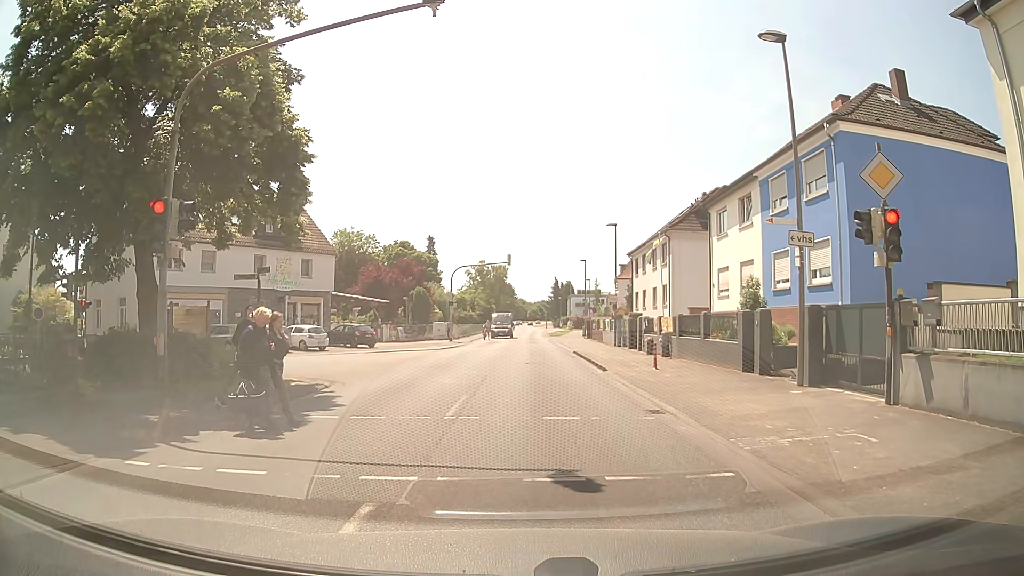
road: secondary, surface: asphalt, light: Day
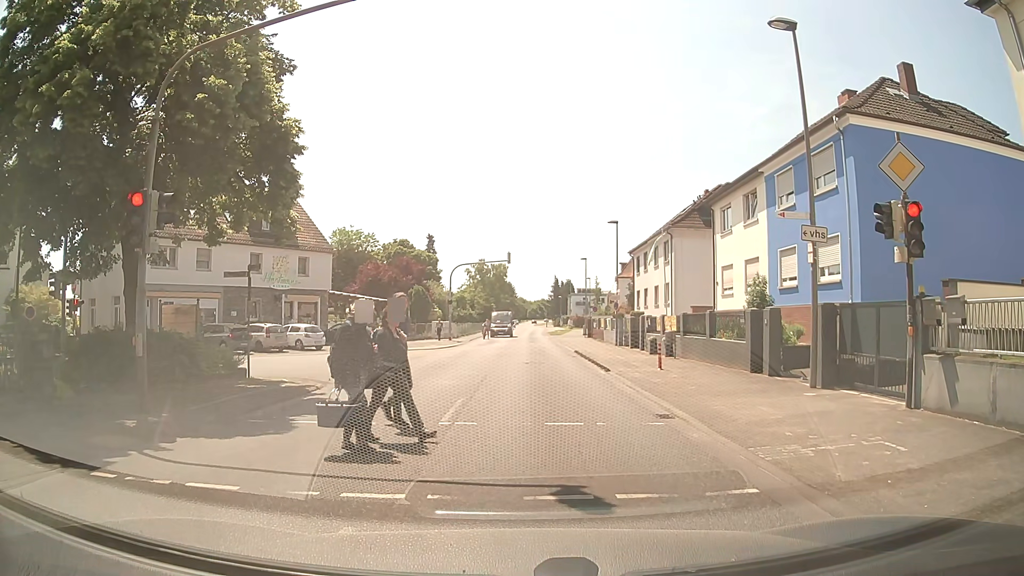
(0.0, +0.7) m; 0°
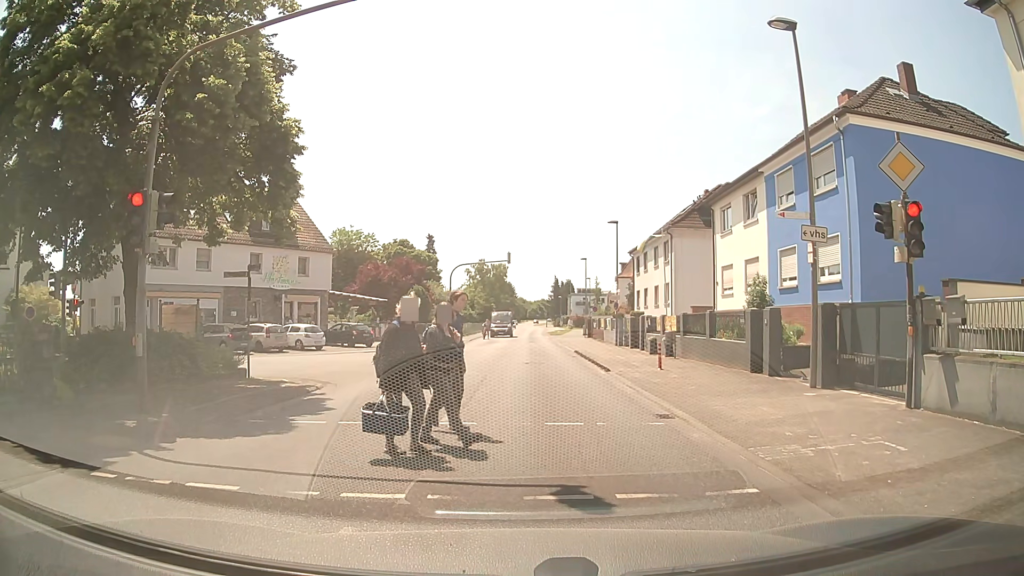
(0.0, 0.0) m; 0°
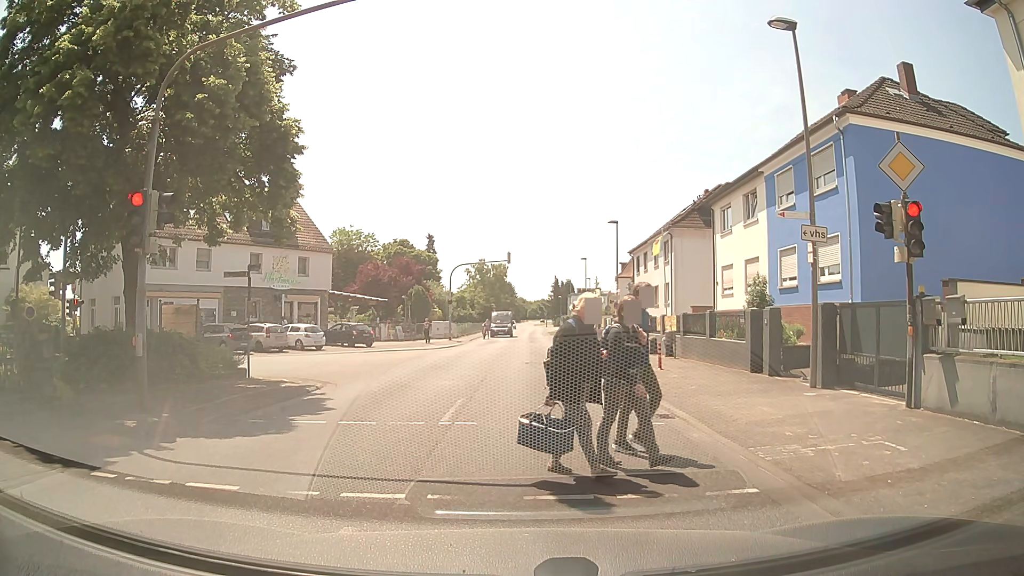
(0.0, 0.0) m; 0°
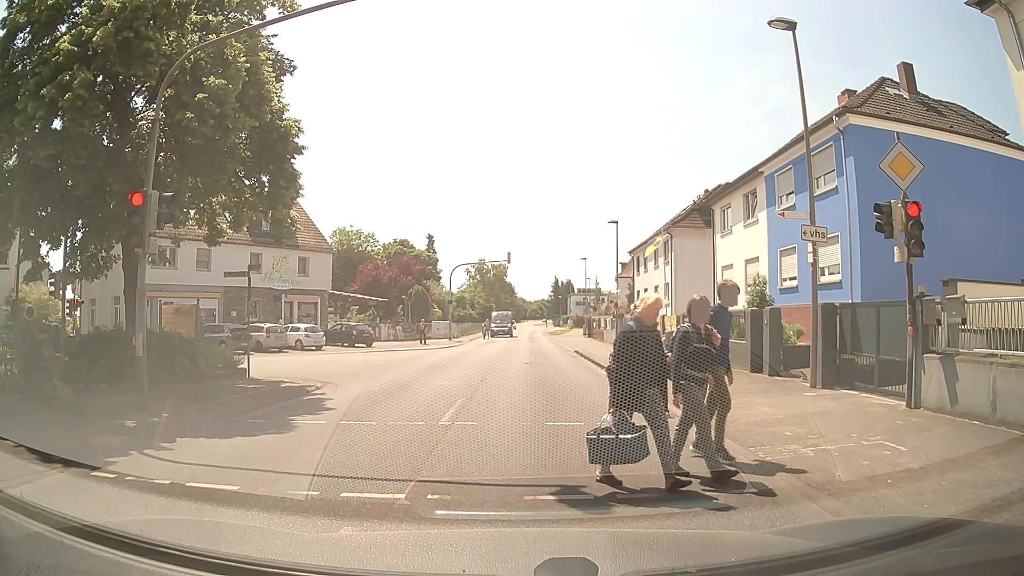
(0.0, 0.0) m; 0°
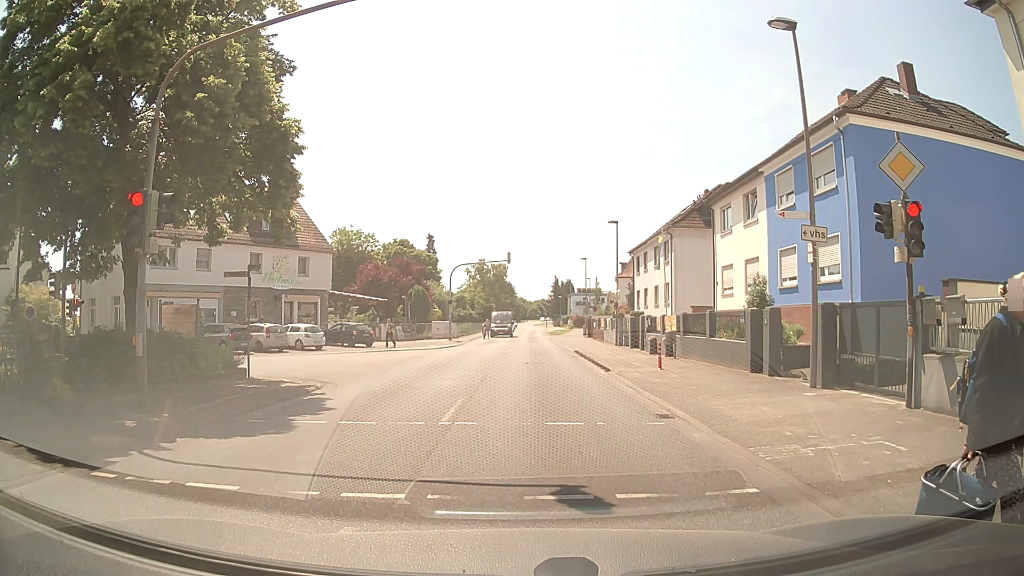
(0.0, 0.0) m; 0°
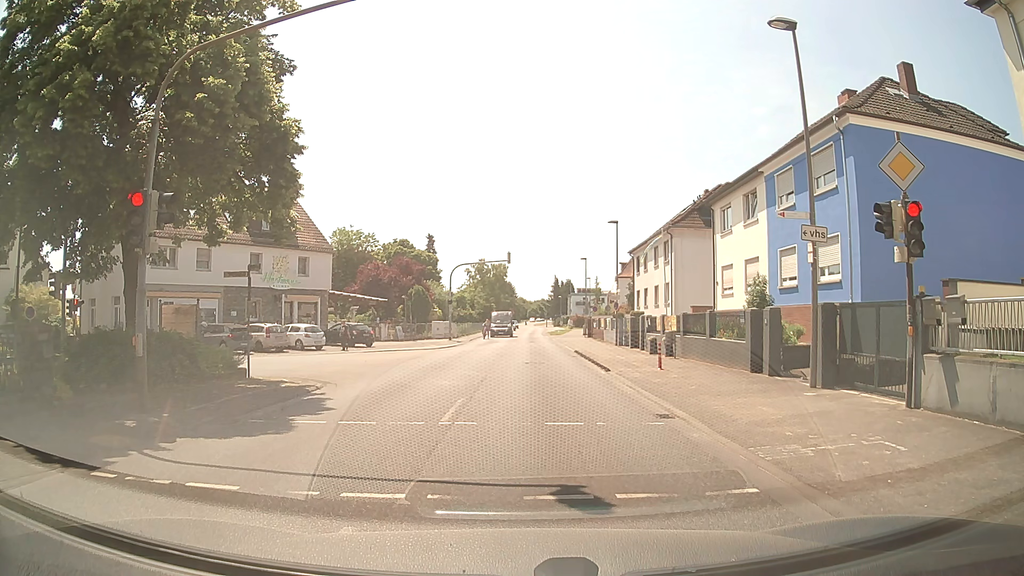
(0.0, 0.0) m; 0°
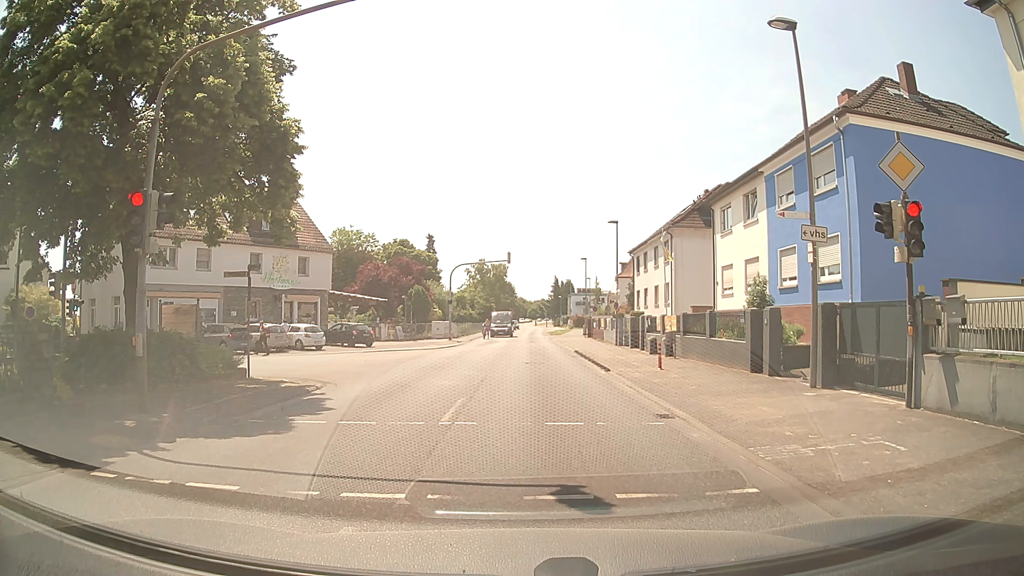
(0.0, 0.0) m; 0°
(0, +10) (0, +20) (0, +30) (0, +40) (0, +50) (0, +60) (0, +70) (0, +80) (0, +90) (0, +100) m
